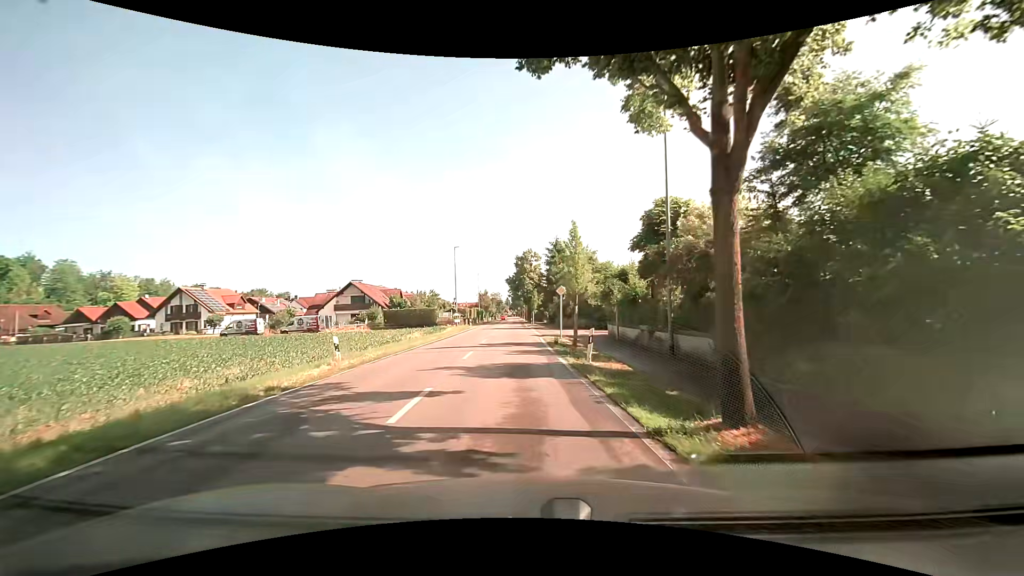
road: tertiary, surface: asphalt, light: Day
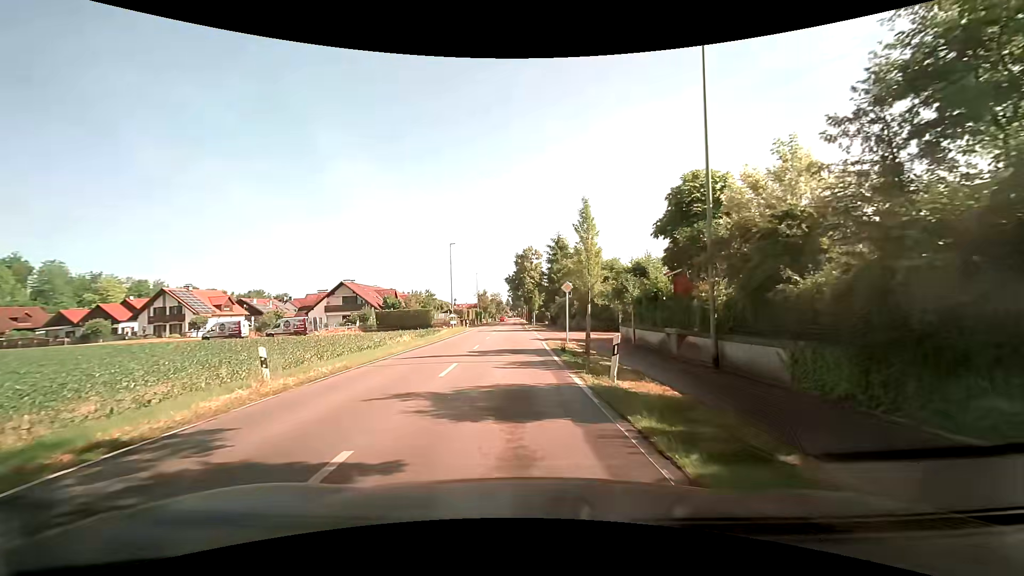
(0.0, +4.2) m; 0°
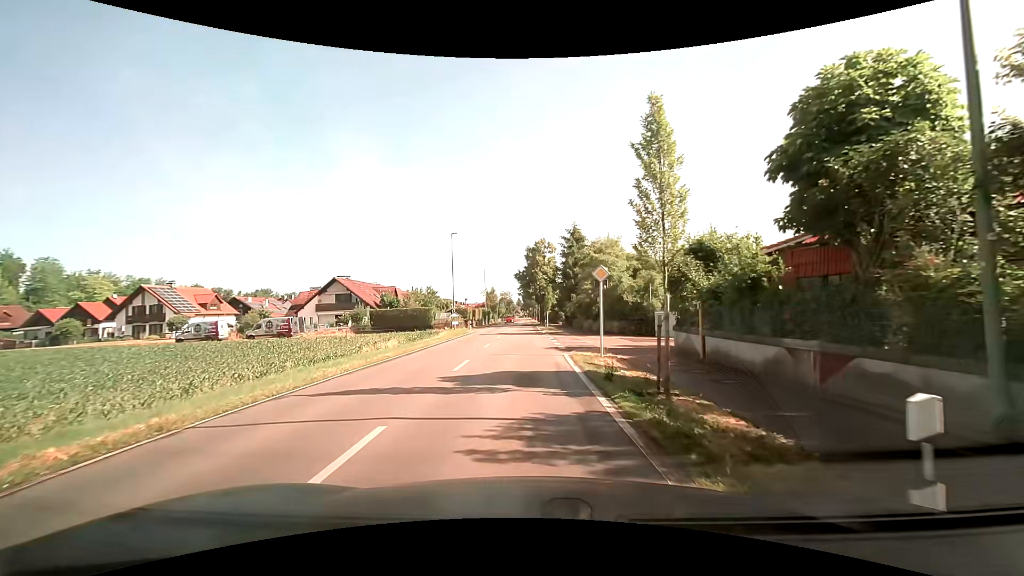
(-0.2, +8.0) m; -2°
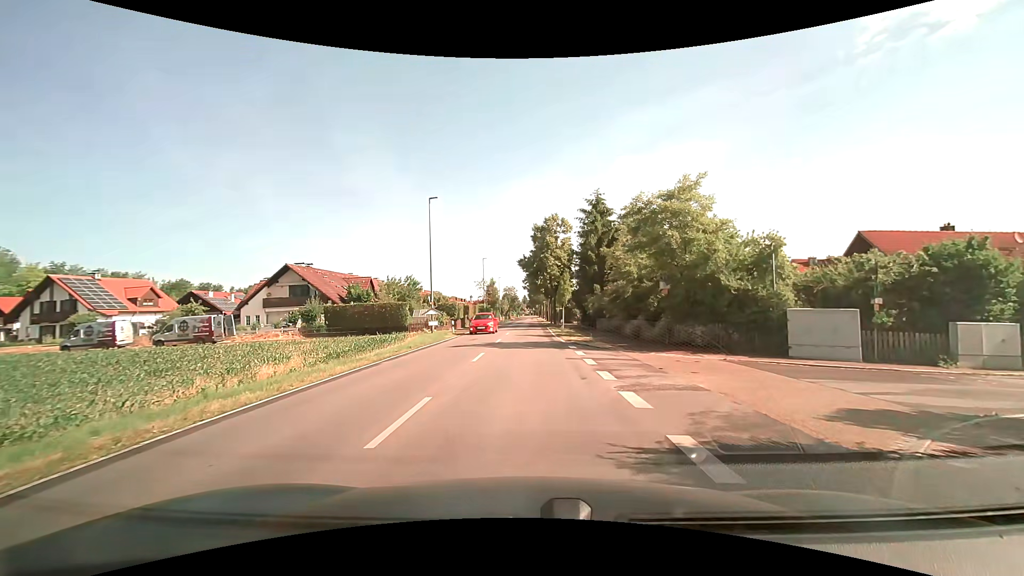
(-0.2, +15.9) m; 0°
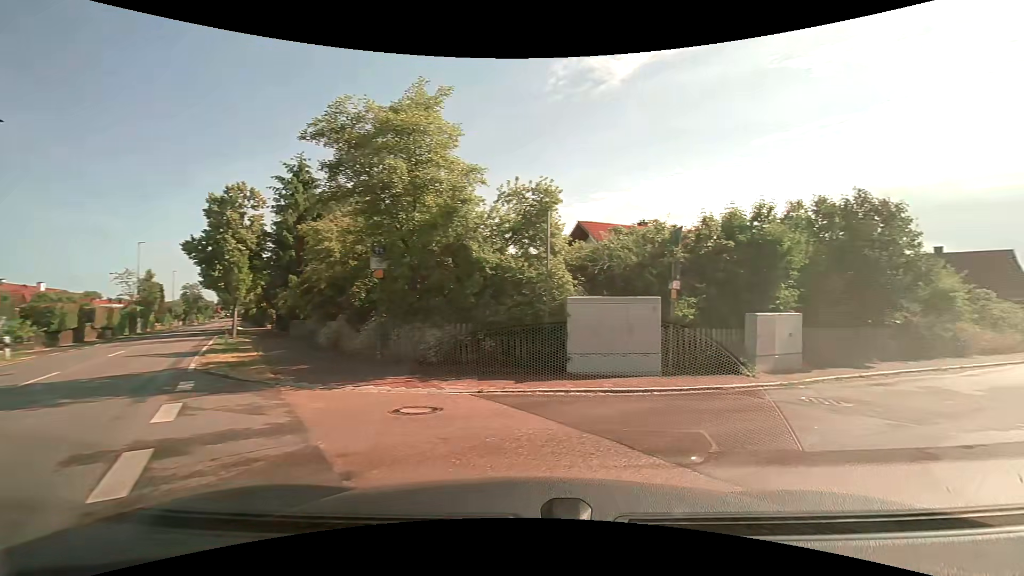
(+1.2, +8.9) m; +27°
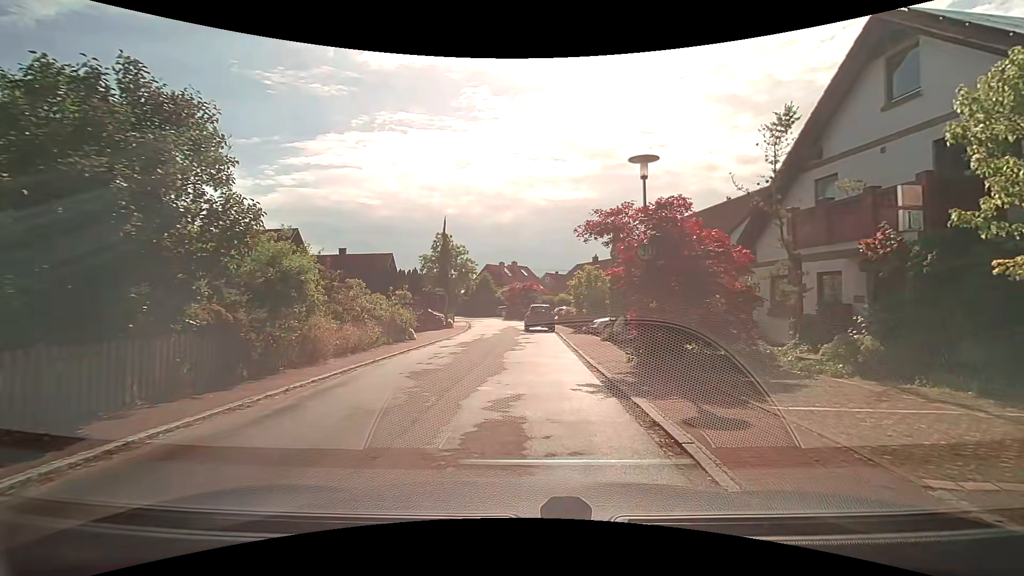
(+5.9, +7.5) m; +61°
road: residential
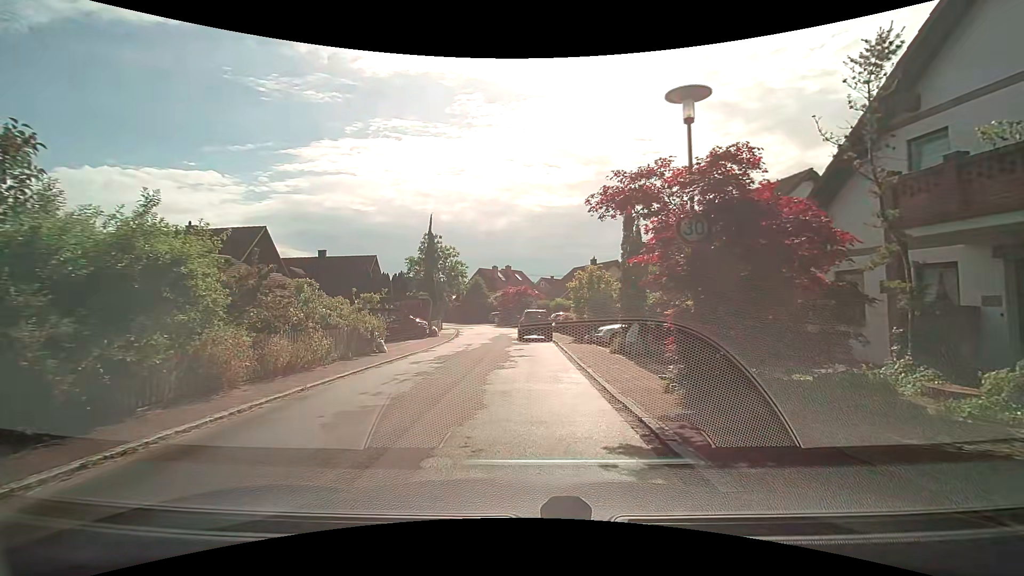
(0.0, +4.0) m; +2°
